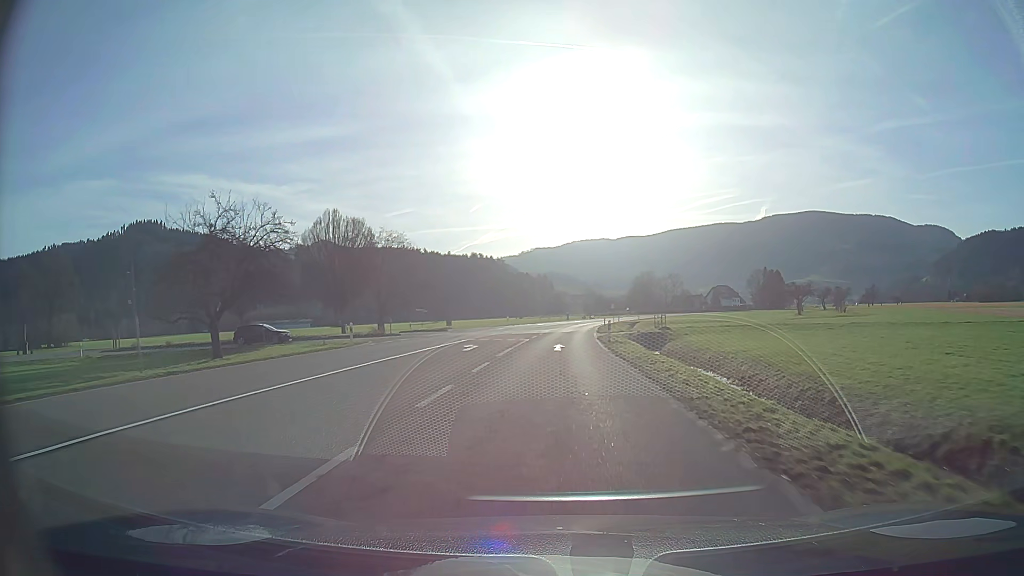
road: secondary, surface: asphalt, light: Day
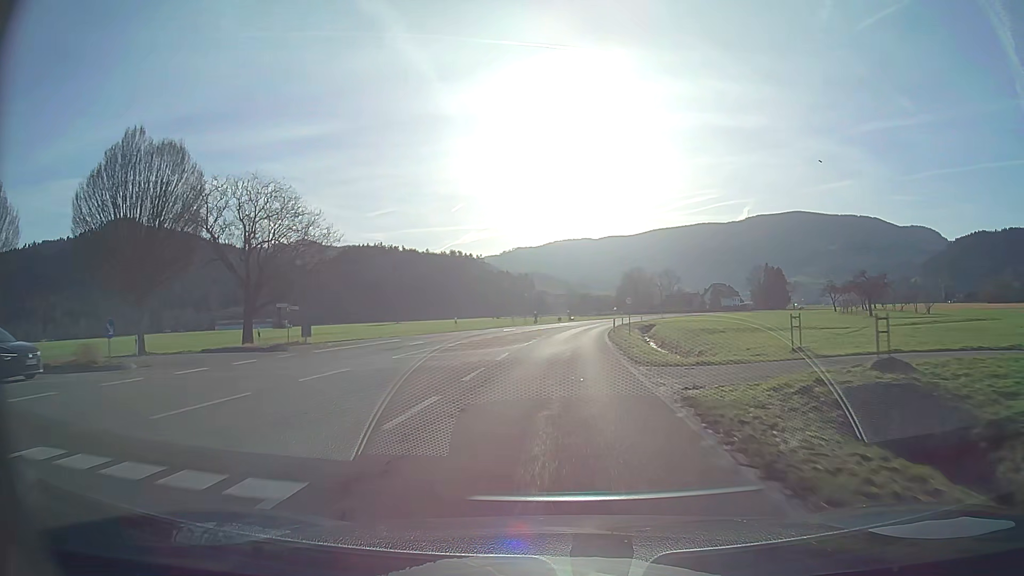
(+0.5, +31.3) m; +2°
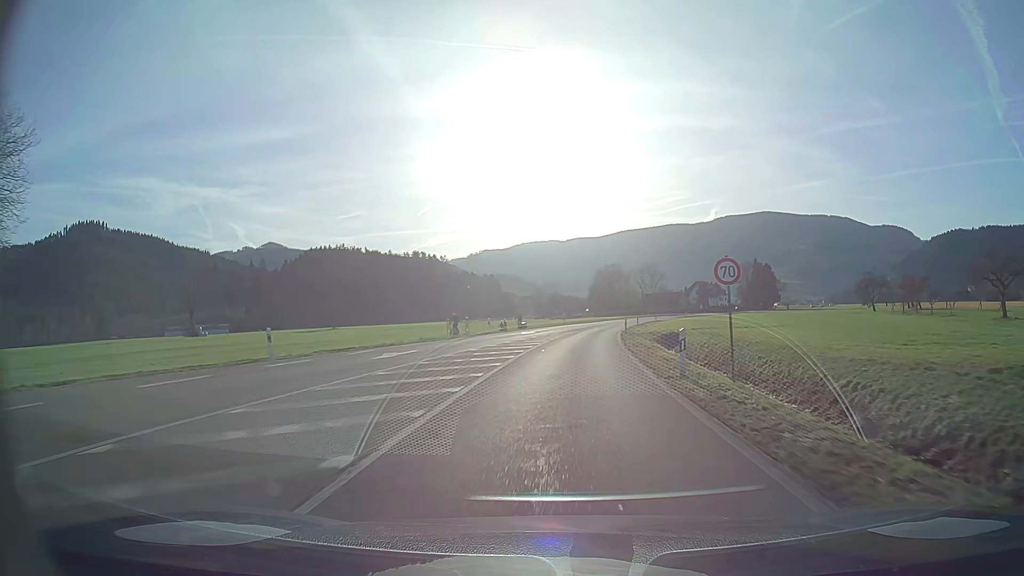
(+0.7, +31.2) m; +3°
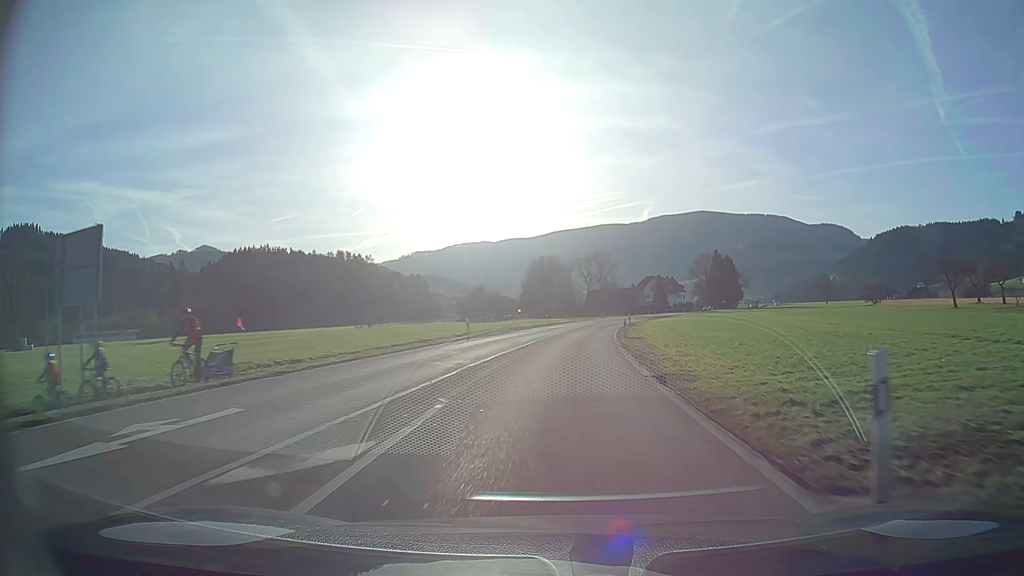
(+2.0, +41.6) m; +6°
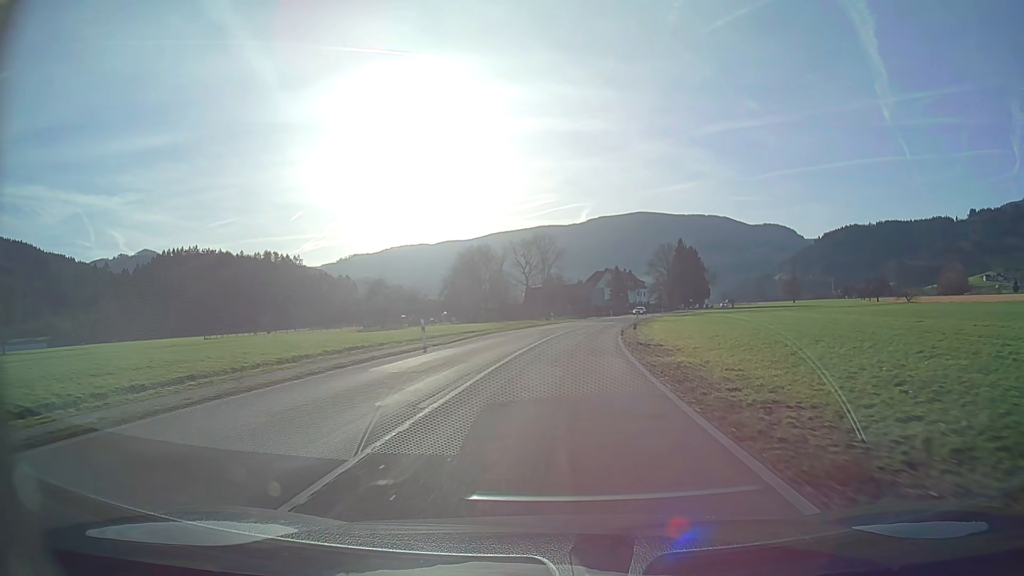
(+2.0, +41.6) m; +5°
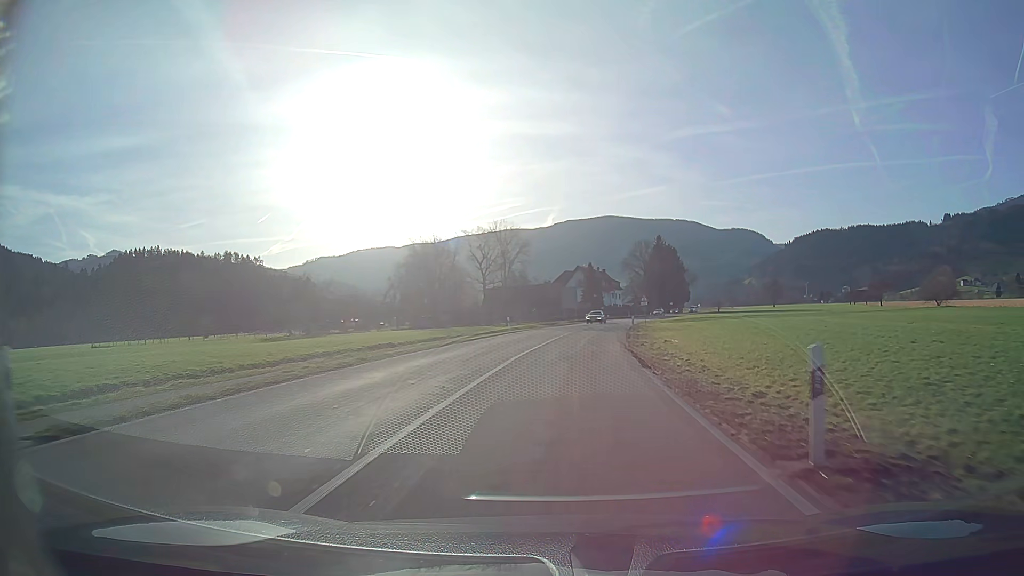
(+0.5, +20.8) m; +3°
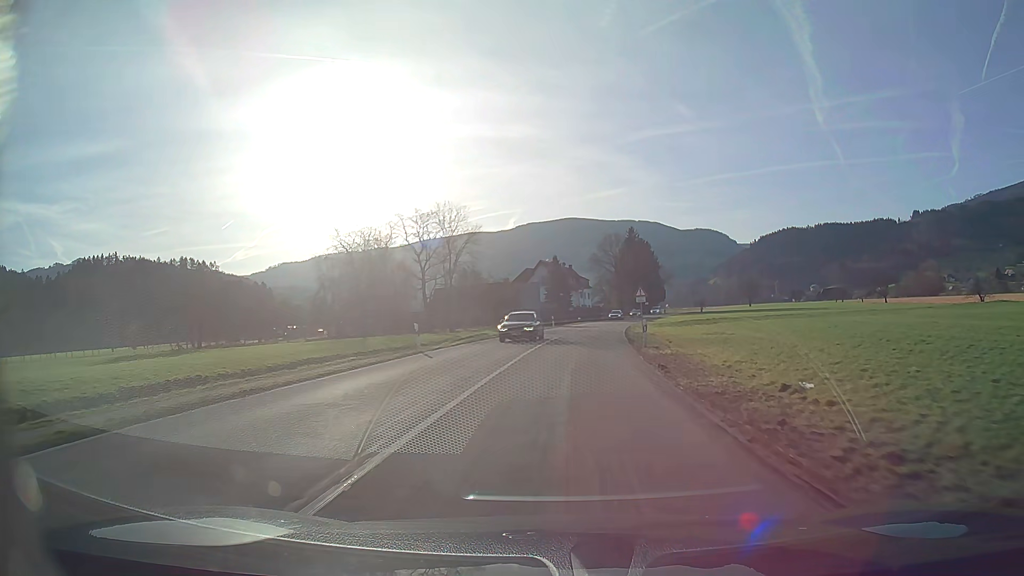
(+0.6, +20.9) m; +3°
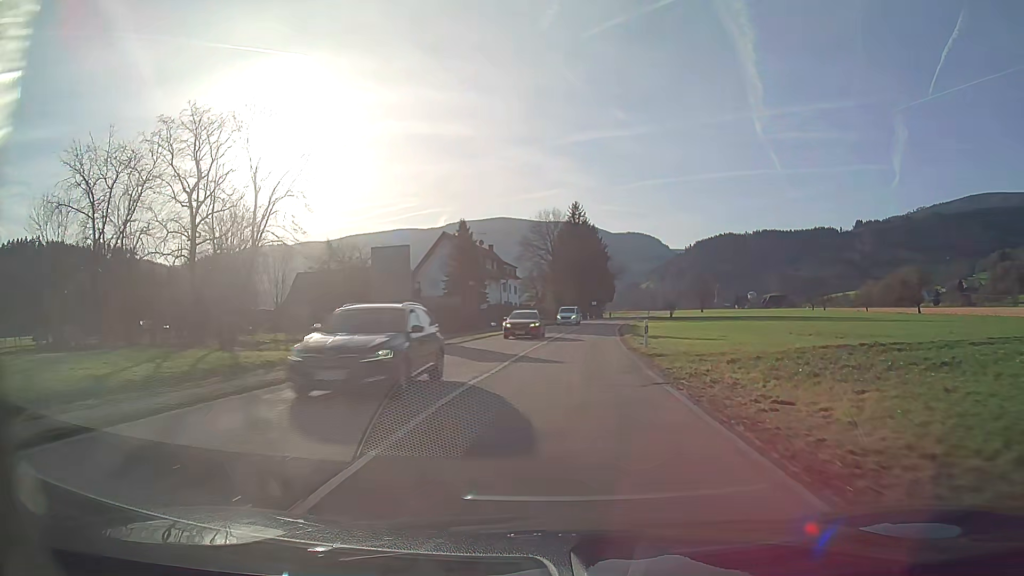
(+2.2, +41.5) m; +6°
(0, +10) (0, +20) (+1, +30) (+2, +40) (+3, +50) (+4, +60) (+5, +70) (+6, +80) (+8, +90) (+9, +99) m
